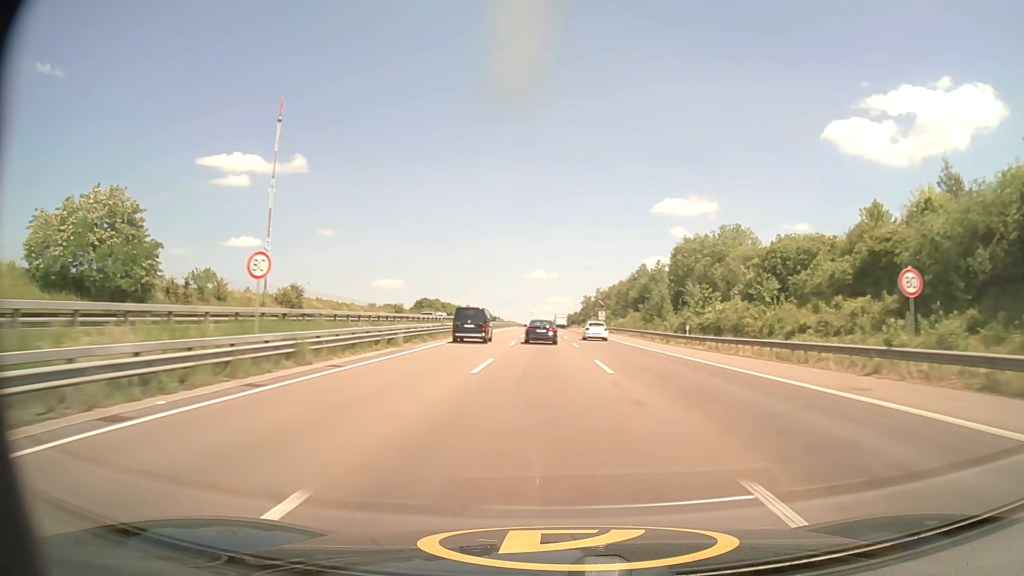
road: motorway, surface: asphalt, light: Day
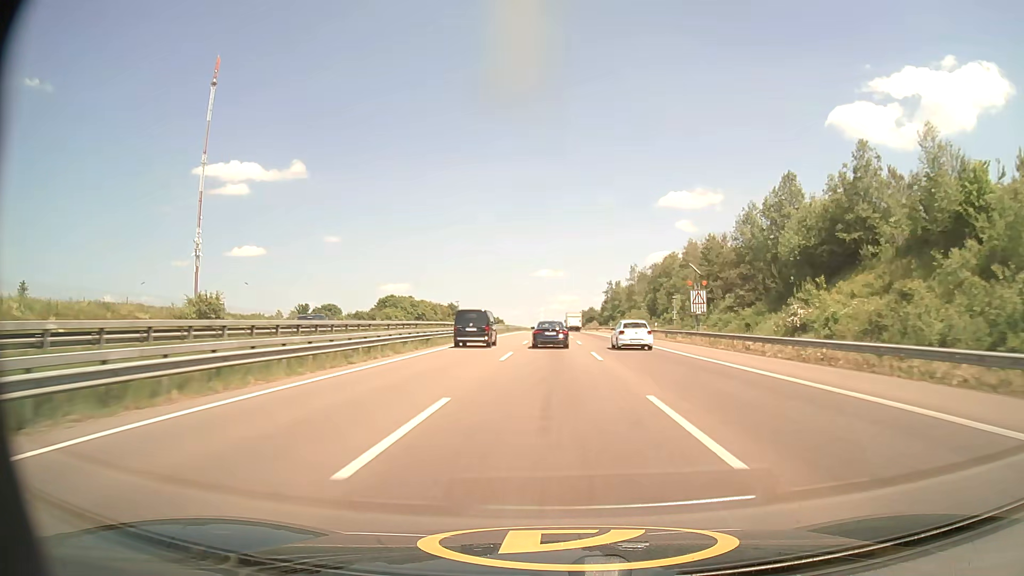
(-1.1, +82.8) m; -1°
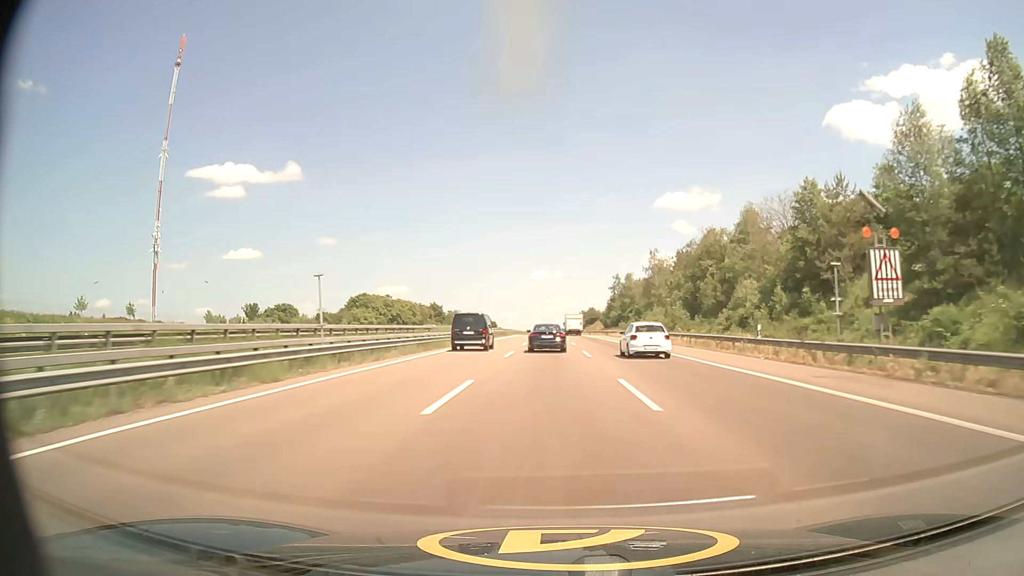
(+0.1, +31.5) m; 0°
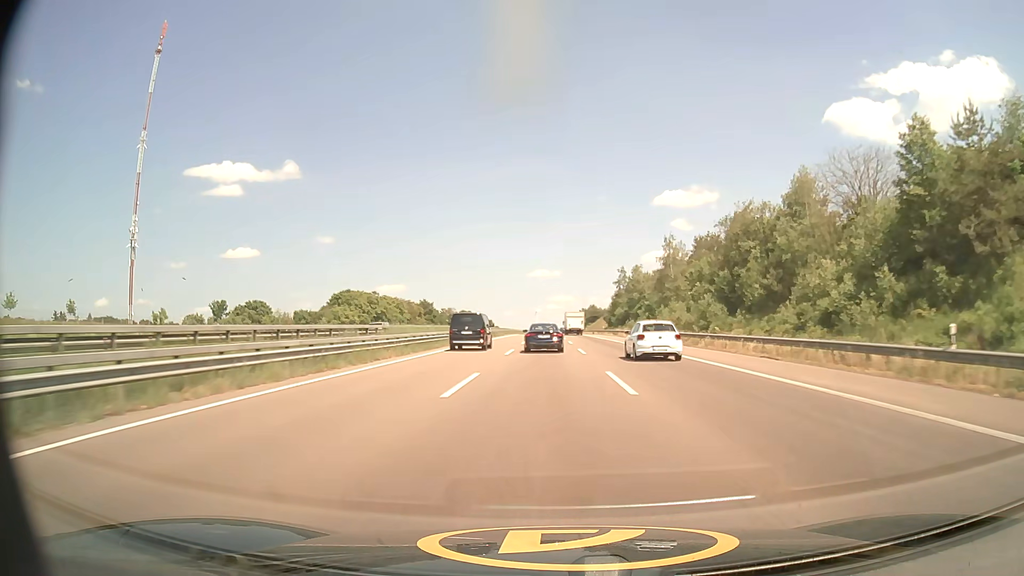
(0.0, +15.6) m; 0°
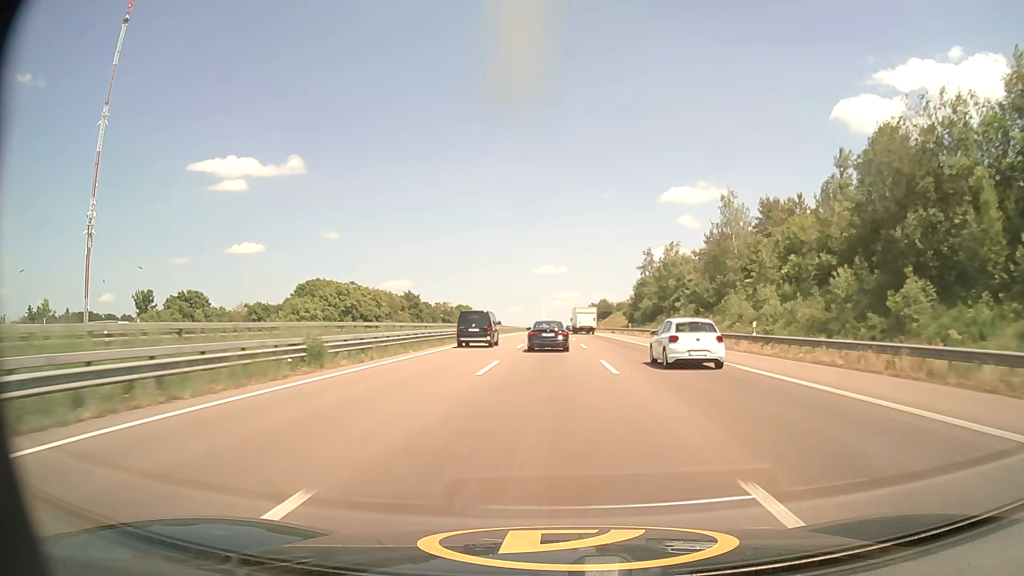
(-0.2, +31.0) m; -1°
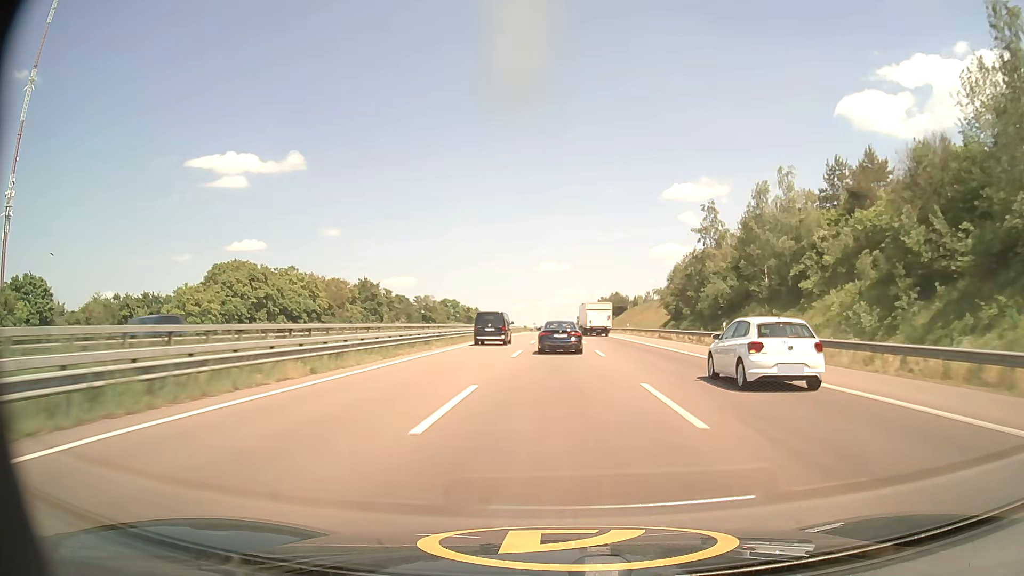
(-0.1, +44.8) m; 0°
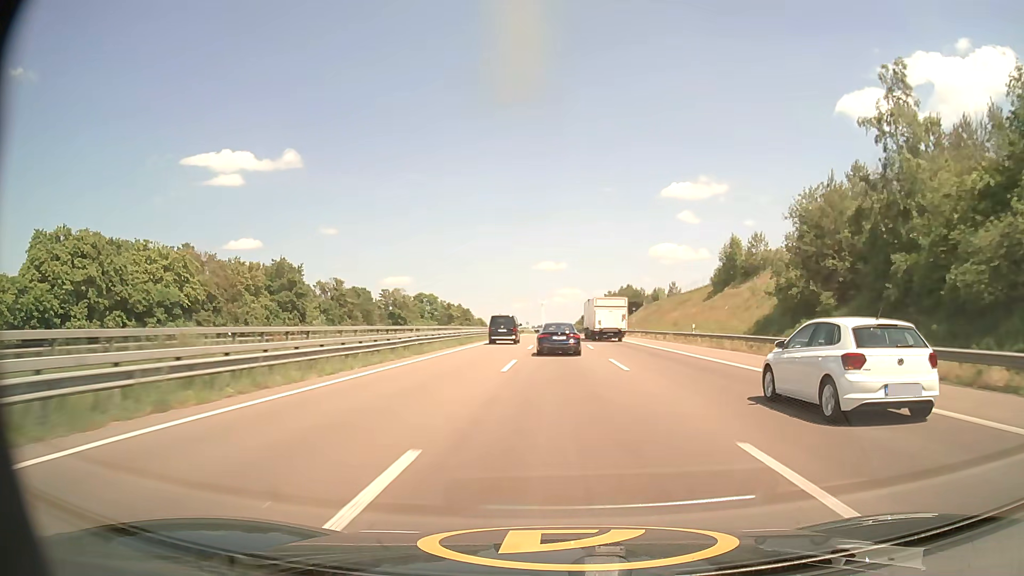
(0.0, +42.7) m; 0°
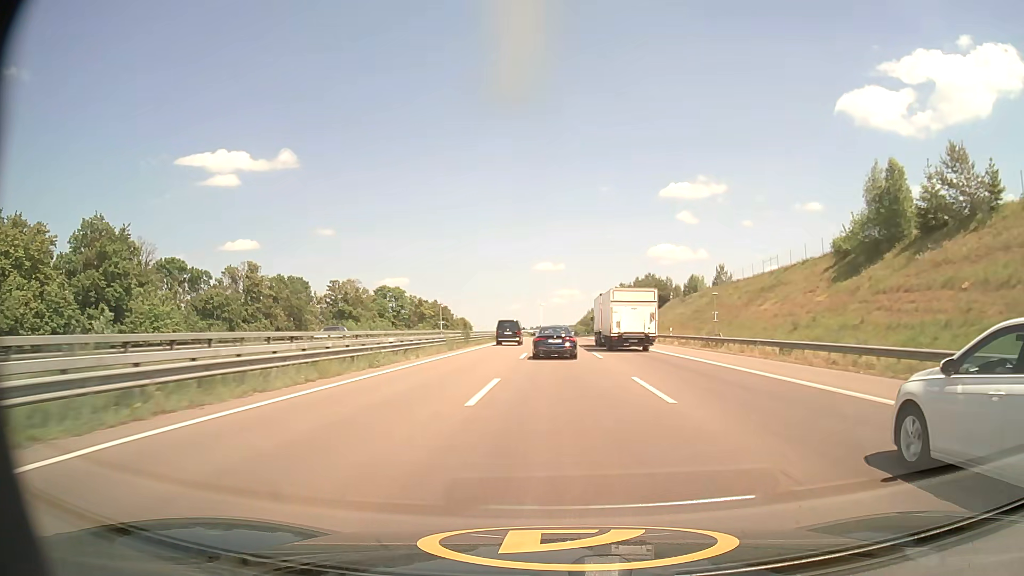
(+0.2, +43.6) m; 0°
(0, +10) (0, +20) (0, +30) (-1, +40) (-1, +50) (-1, +60) (-2, +70) (-2, +80) (-2, +90) (-2, +100) m
